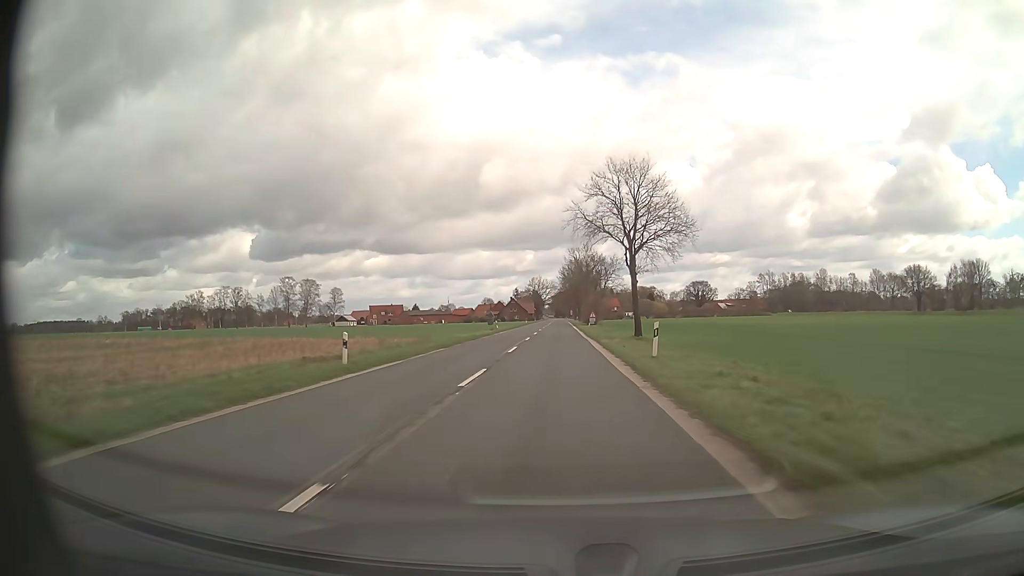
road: secondary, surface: asphalt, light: Day
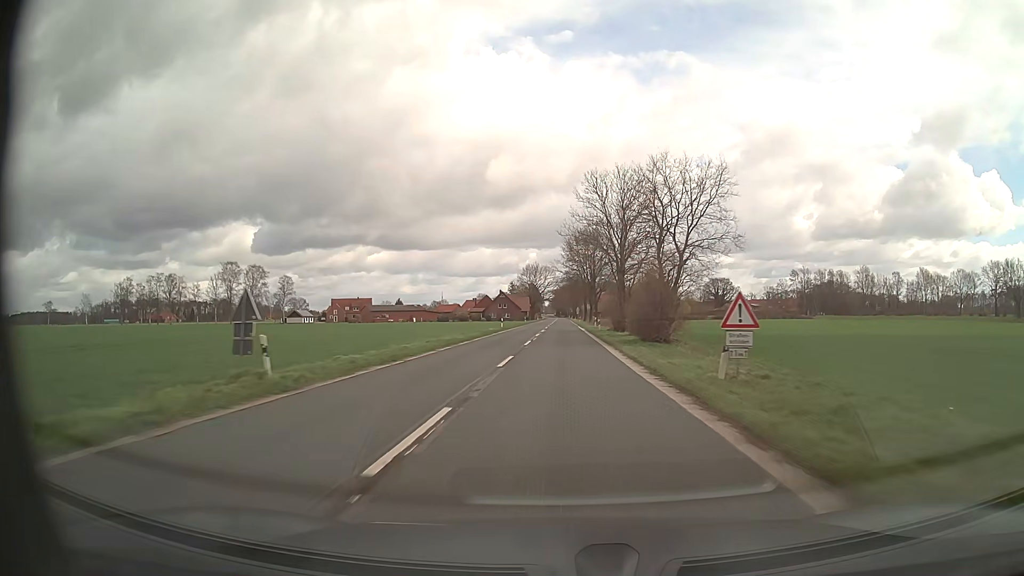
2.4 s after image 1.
(-0.2, +55.8) m; 0°
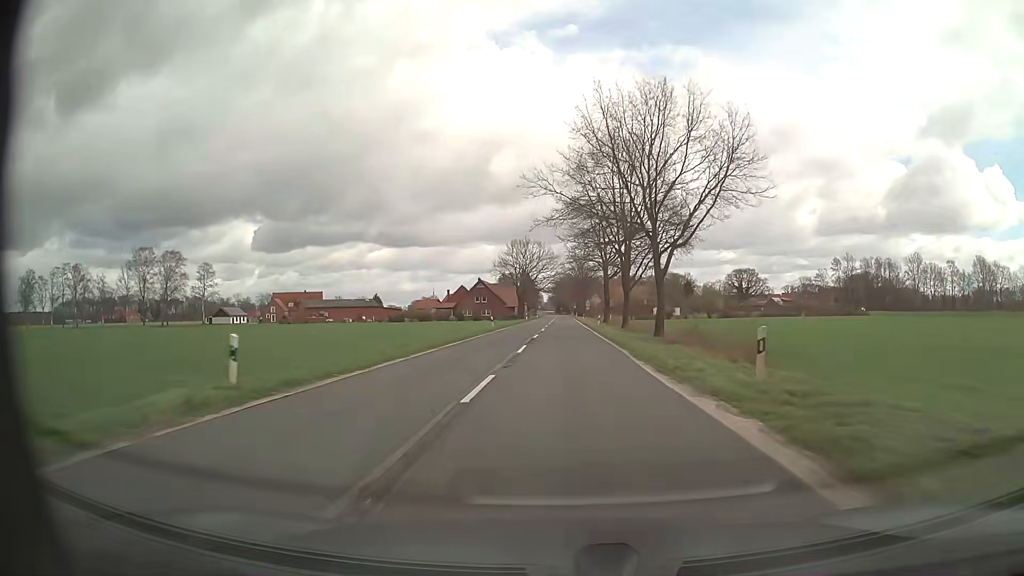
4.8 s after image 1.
(0.0, +55.7) m; 0°
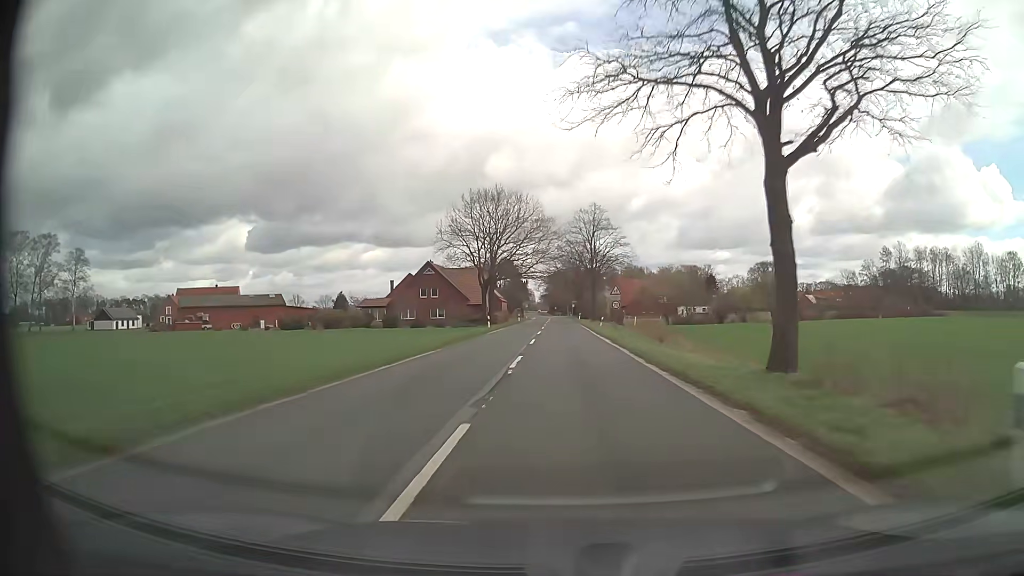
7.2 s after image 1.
(0.0, +53.8) m; +1°
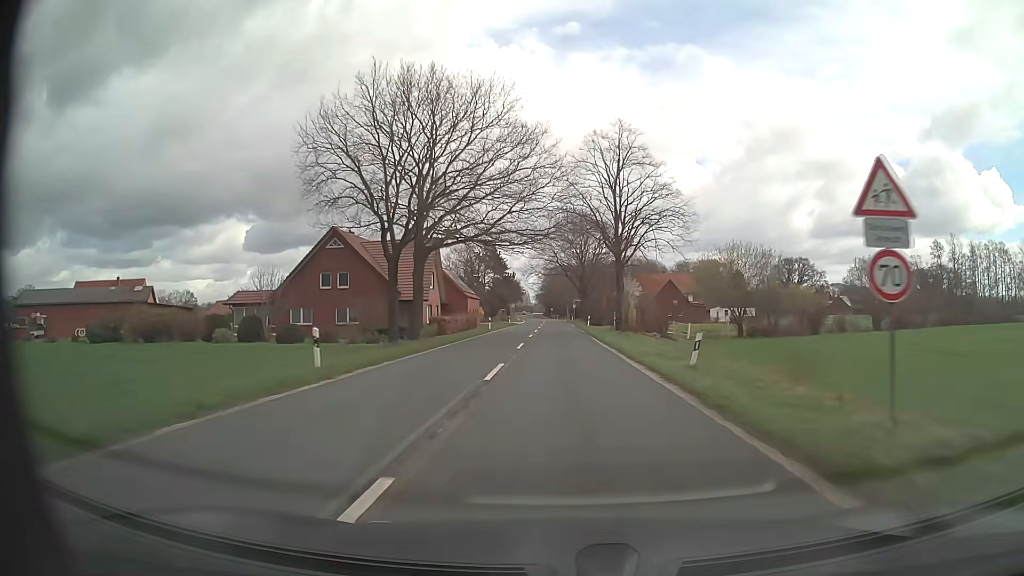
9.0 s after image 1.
(0.0, +38.8) m; 0°
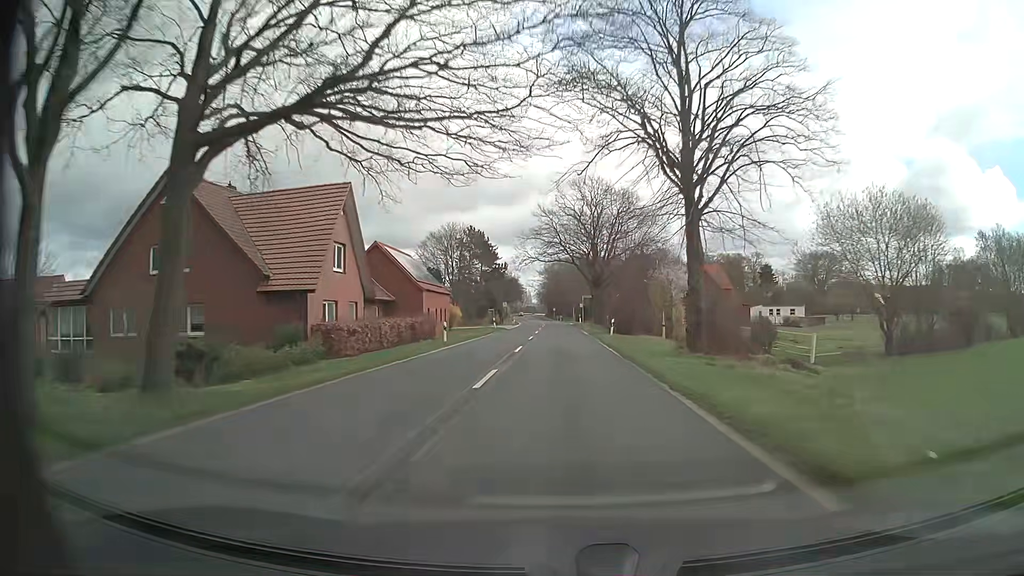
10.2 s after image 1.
(0.0, +25.2) m; 0°
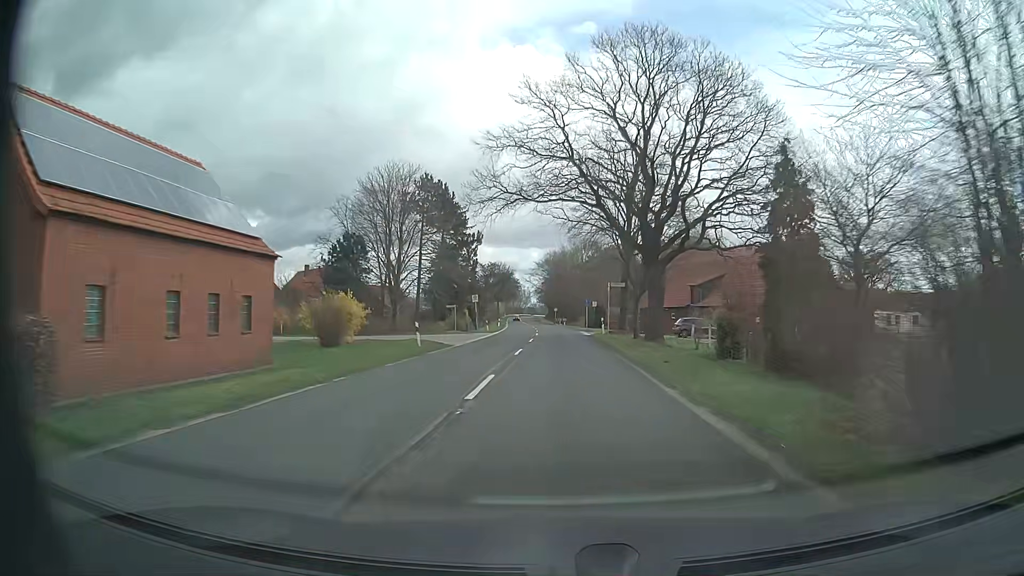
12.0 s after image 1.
(-0.2, +37.4) m; 0°
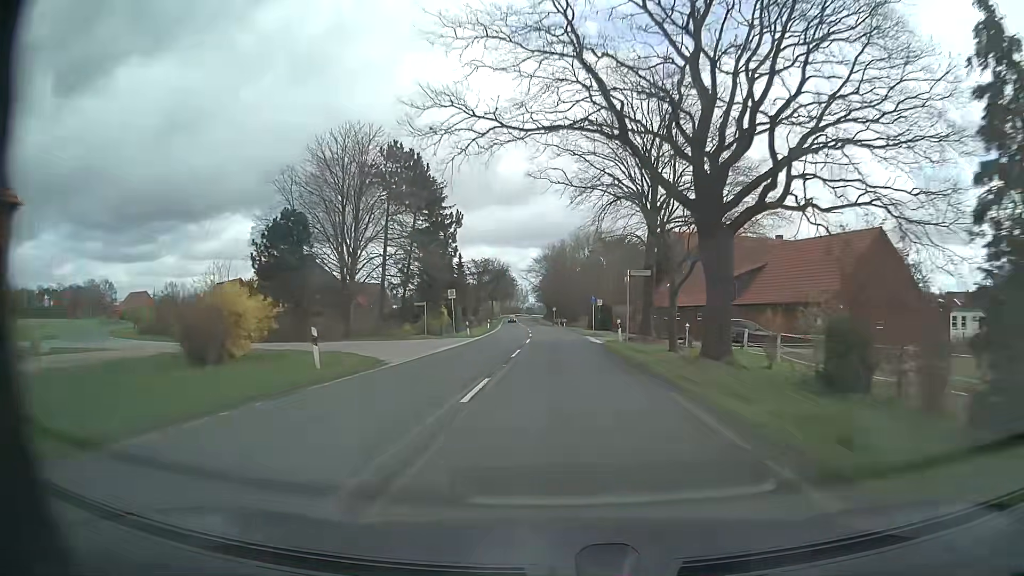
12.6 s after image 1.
(0.0, +12.5) m; 0°
(0, +10) (0, +20) (0, +30) (0, +40) (0, +50) (-1, +60) (-1, +70) (-2, +80) (-3, +90) (-4, +100) m
